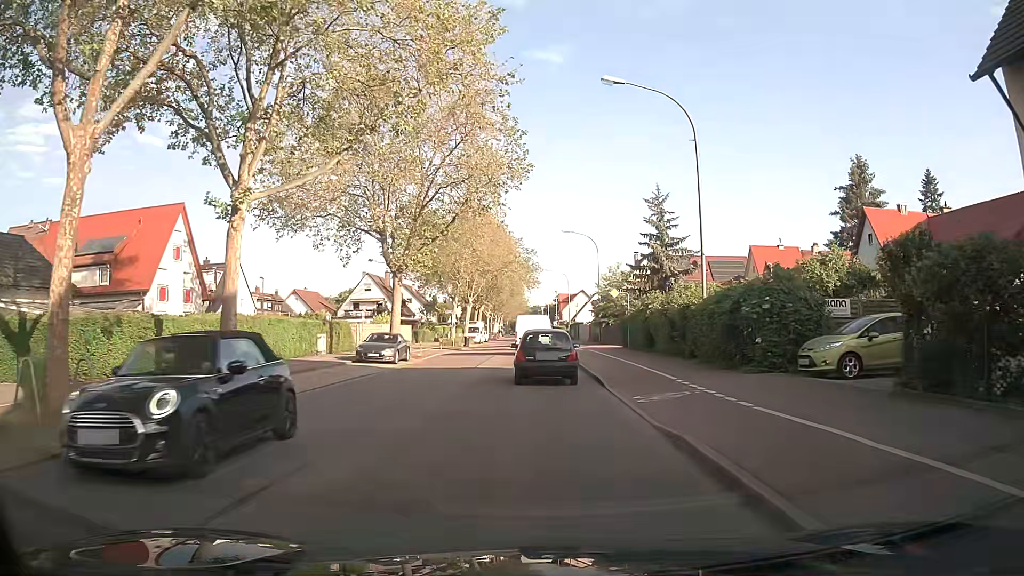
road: secondary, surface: asphalt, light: Day
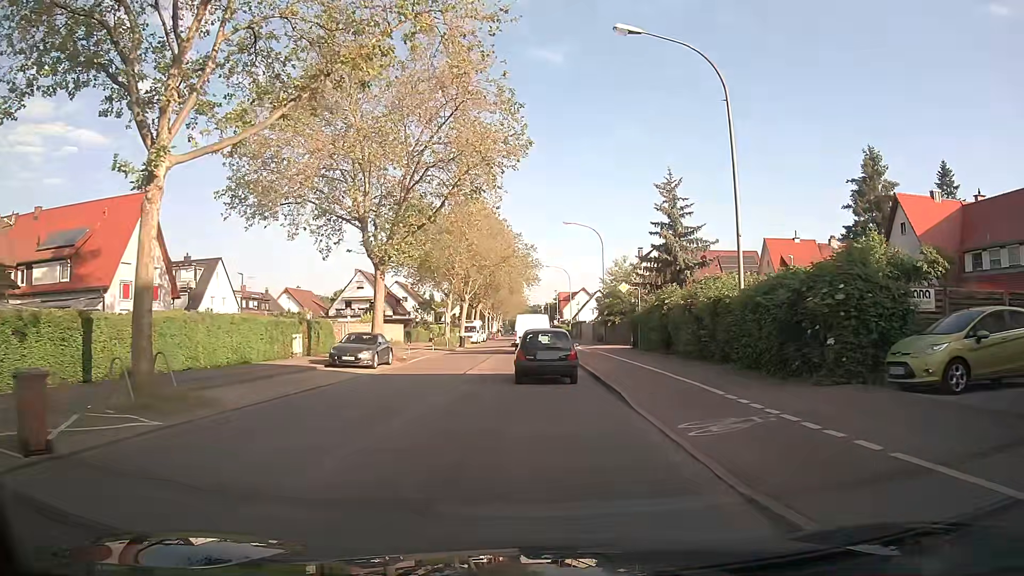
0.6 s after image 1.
(+0.1, +4.2) m; +1°
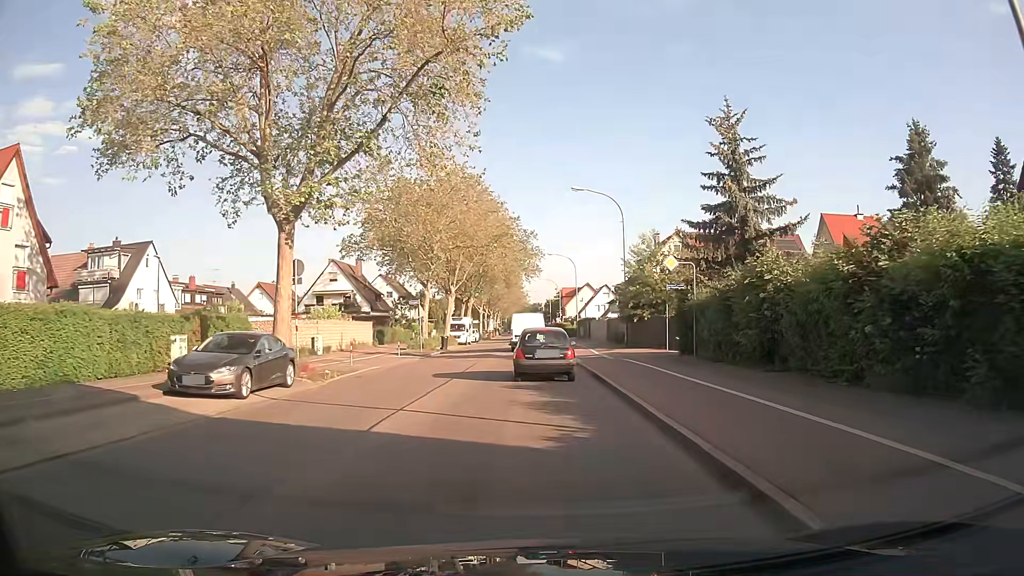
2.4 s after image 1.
(0.0, +12.8) m; -1°
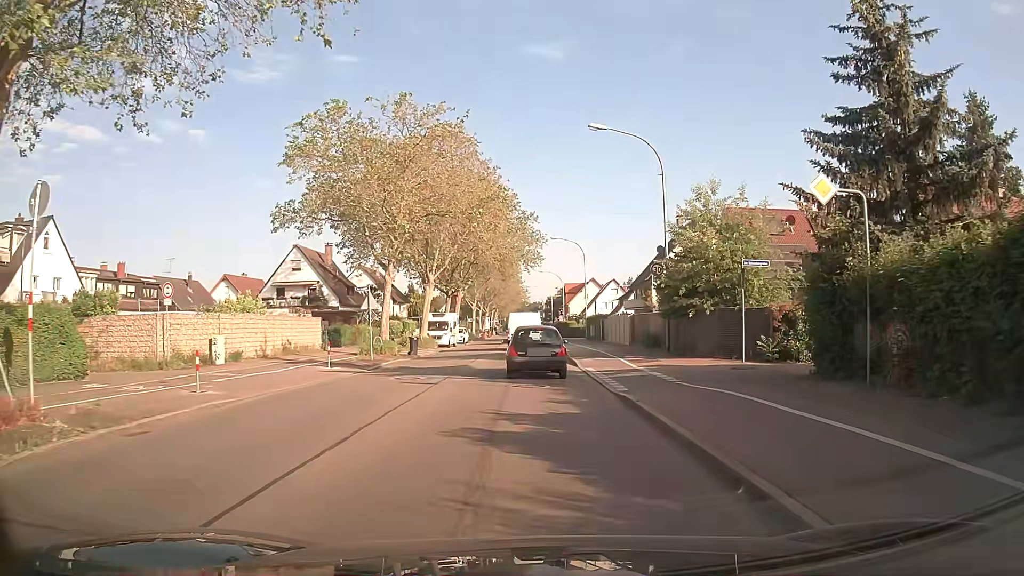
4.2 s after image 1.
(+0.1, +13.2) m; +1°
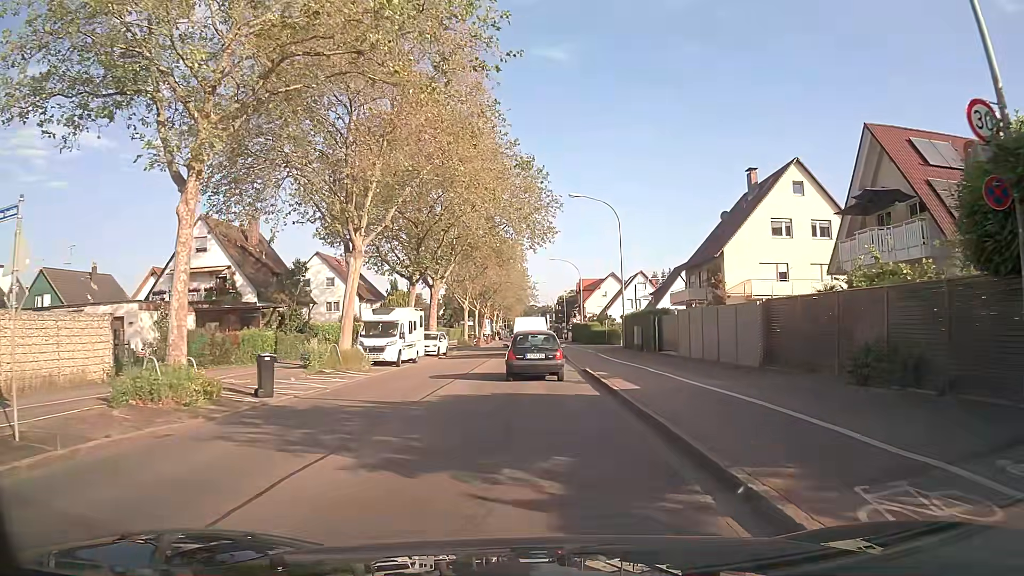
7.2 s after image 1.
(-0.2, +22.3) m; -1°
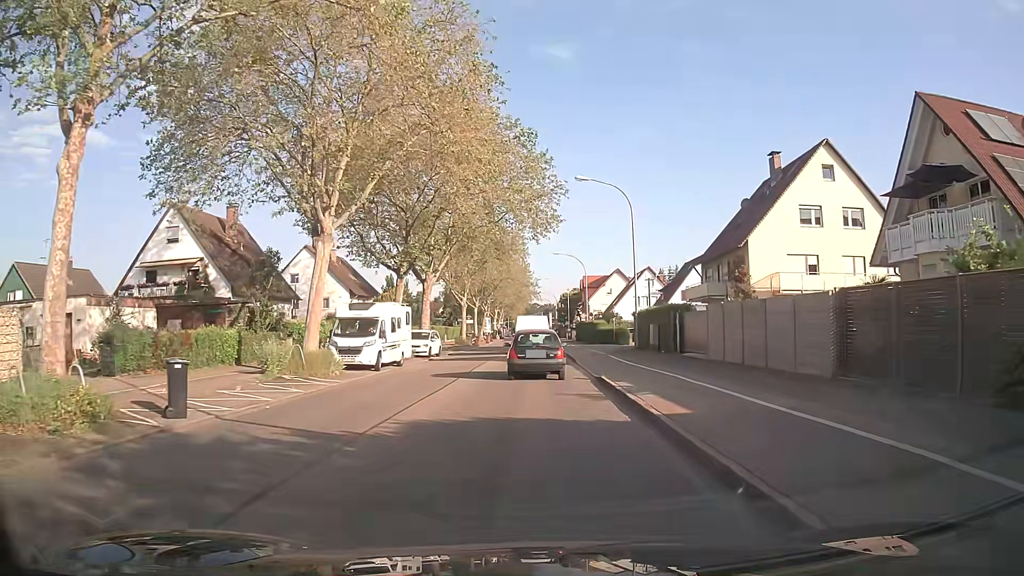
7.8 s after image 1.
(0.0, +4.5) m; 0°
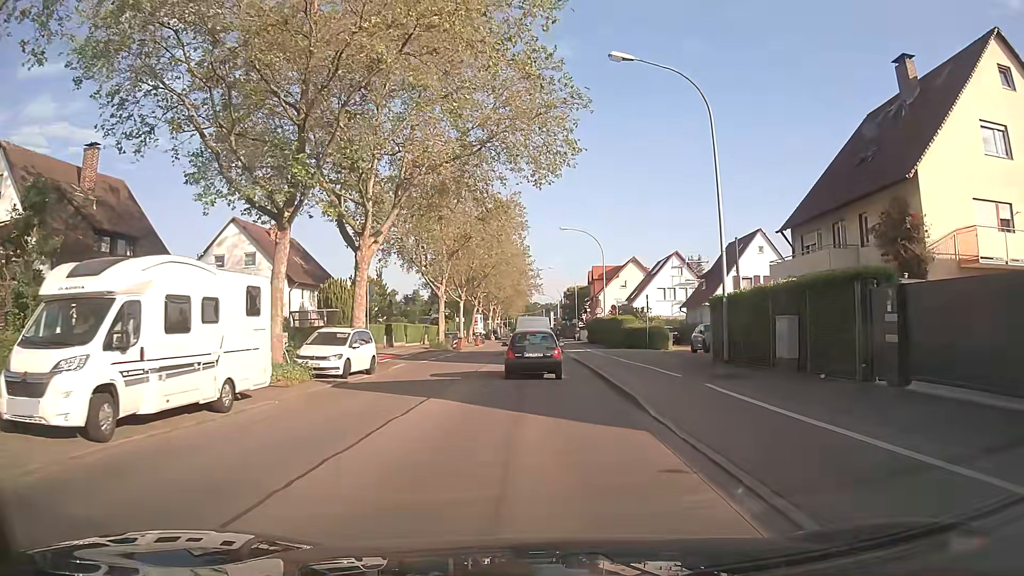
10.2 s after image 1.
(-0.2, +17.9) m; 0°
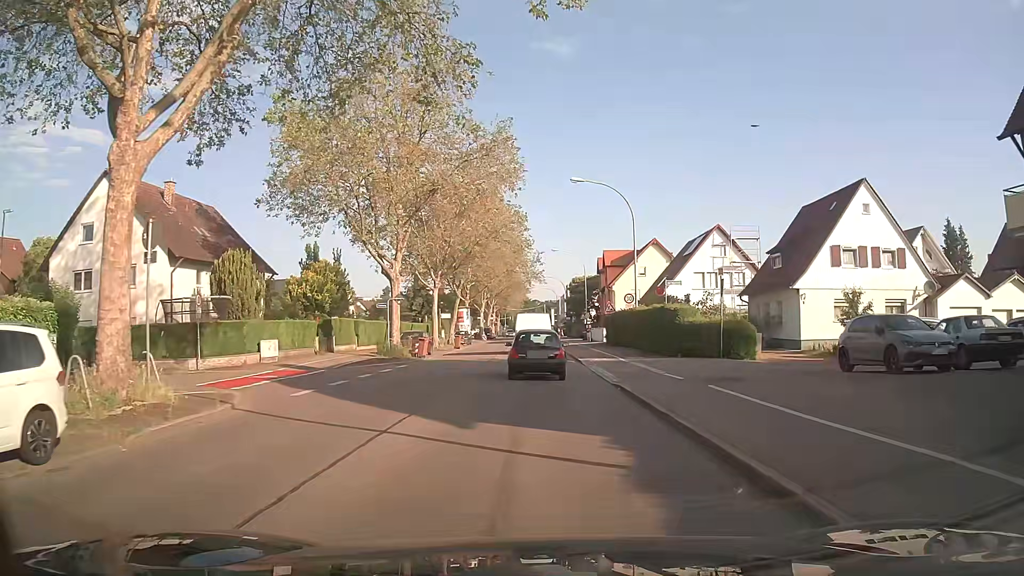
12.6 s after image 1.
(-0.2, +17.8) m; -2°
(0, +10) (0, +20) (+1, +30) (+1, +40) (+1, +50) (+1, +60) (+2, +70) (+2, +80) (+2, +90) (+2, +100) m
